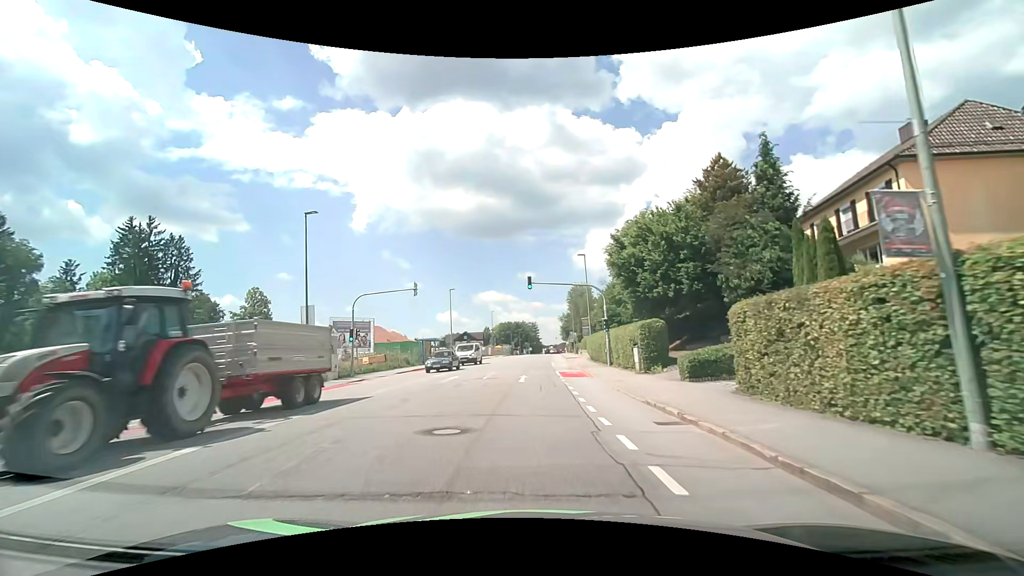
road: tertiary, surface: asphalt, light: Day
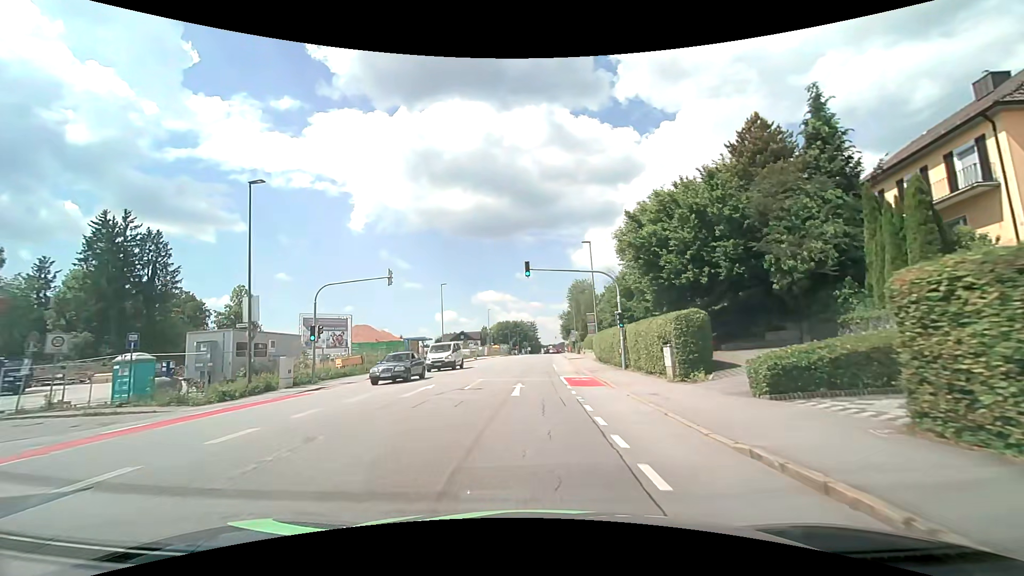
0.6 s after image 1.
(0.0, +5.9) m; 0°
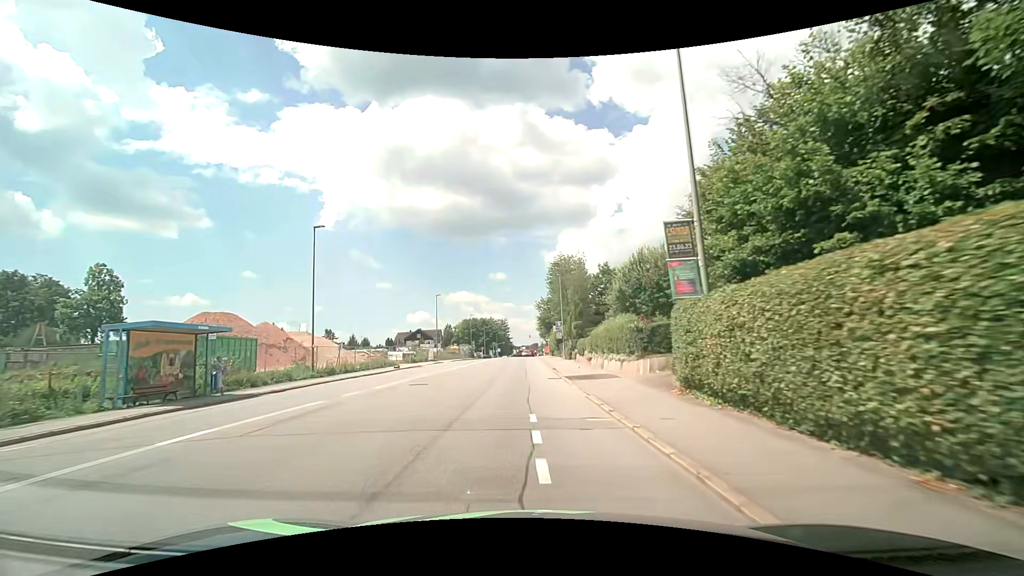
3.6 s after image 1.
(+1.0, +31.8) m; +3°
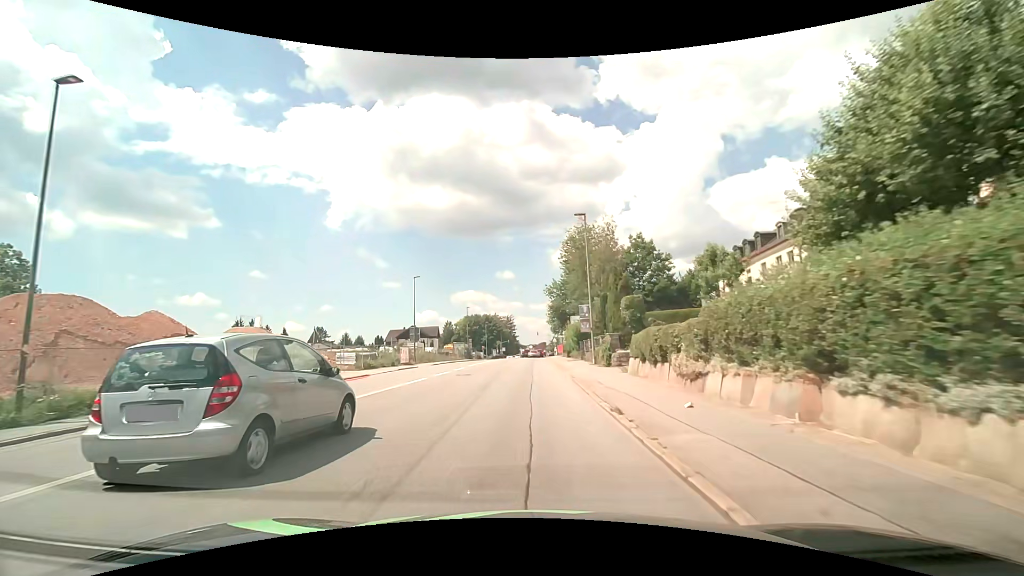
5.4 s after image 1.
(-0.1, +19.6) m; -1°
(0, +10) (0, +20) (0, +30) (0, +40) (+1, +50) (+1, +60) (+1, +70) (+1, +80) (+1, +90) (+2, +100) m
